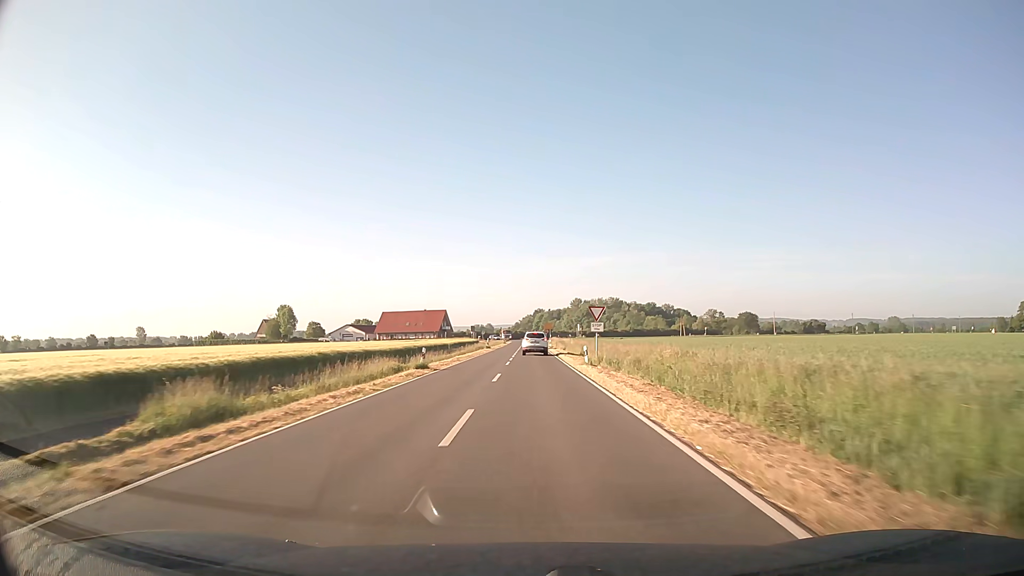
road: secondary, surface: asphalt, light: Day
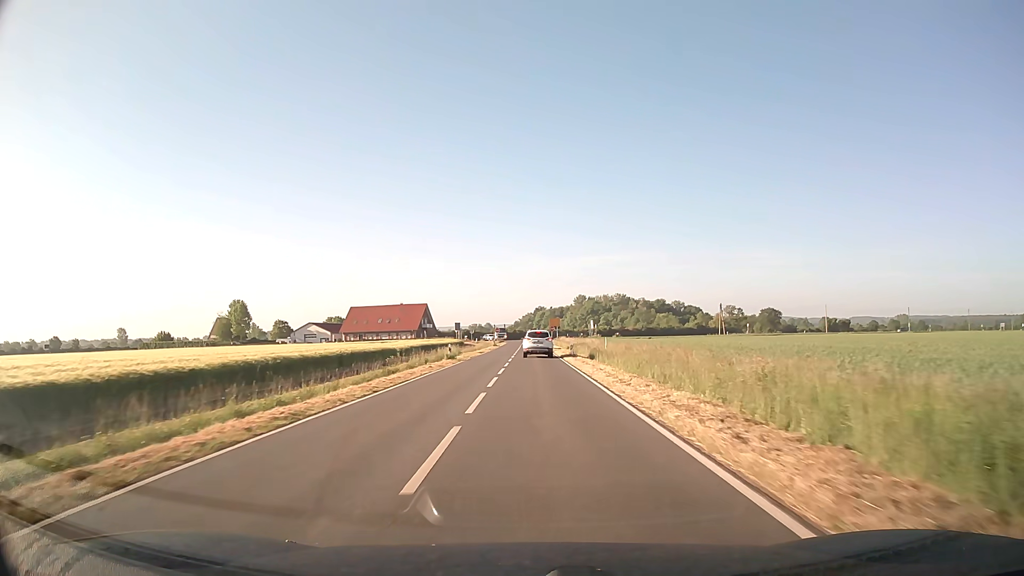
(0.0, +38.4) m; 0°
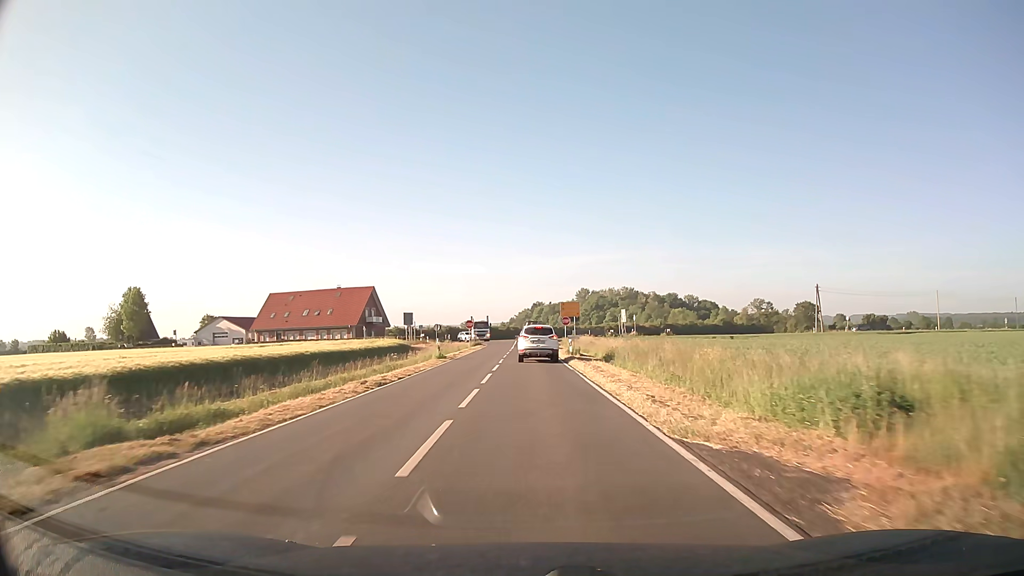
(+0.1, +53.3) m; 0°
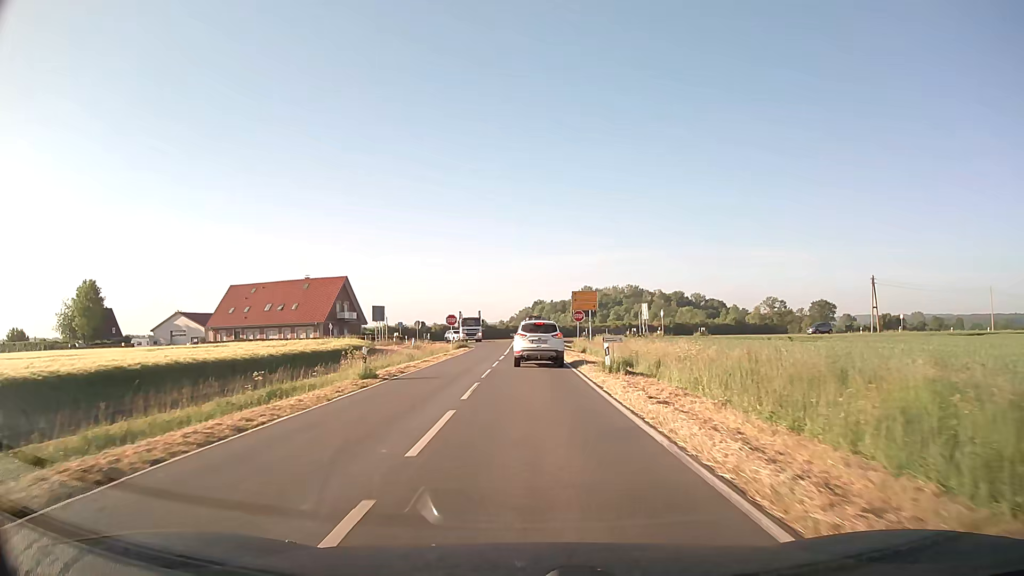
(0.0, +17.0) m; 0°
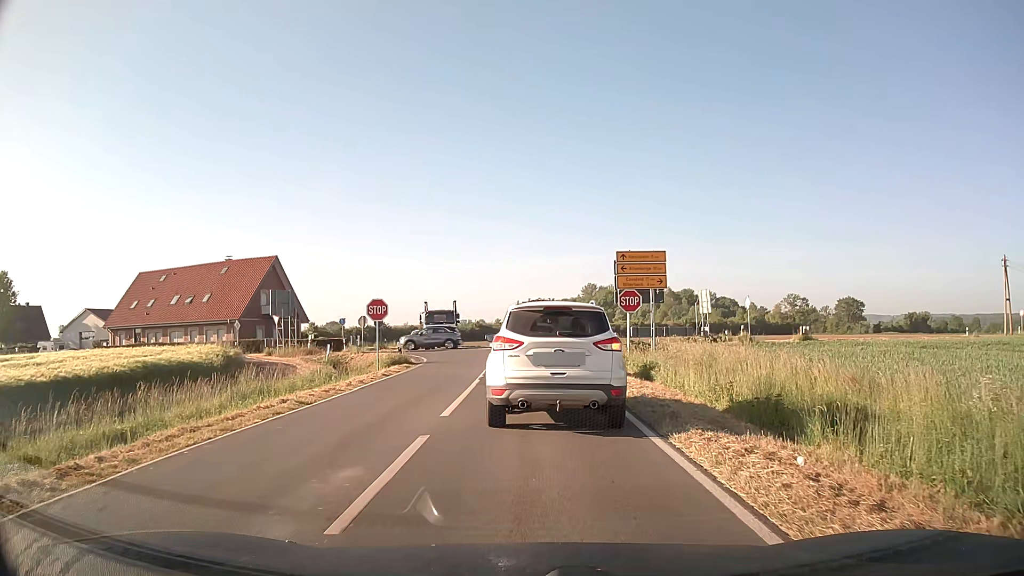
(-0.1, +26.0) m; 0°
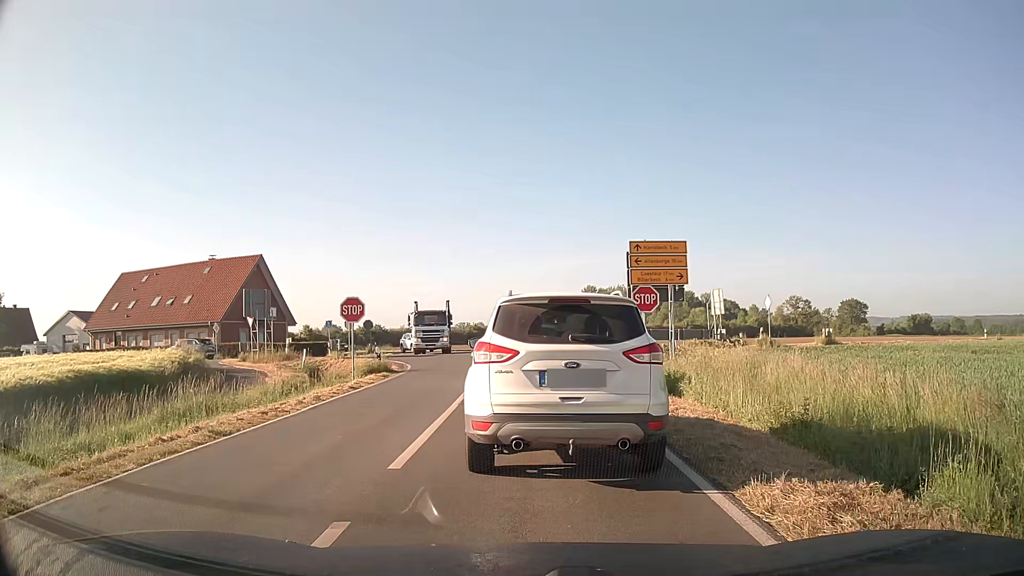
(0.0, +3.5) m; 0°
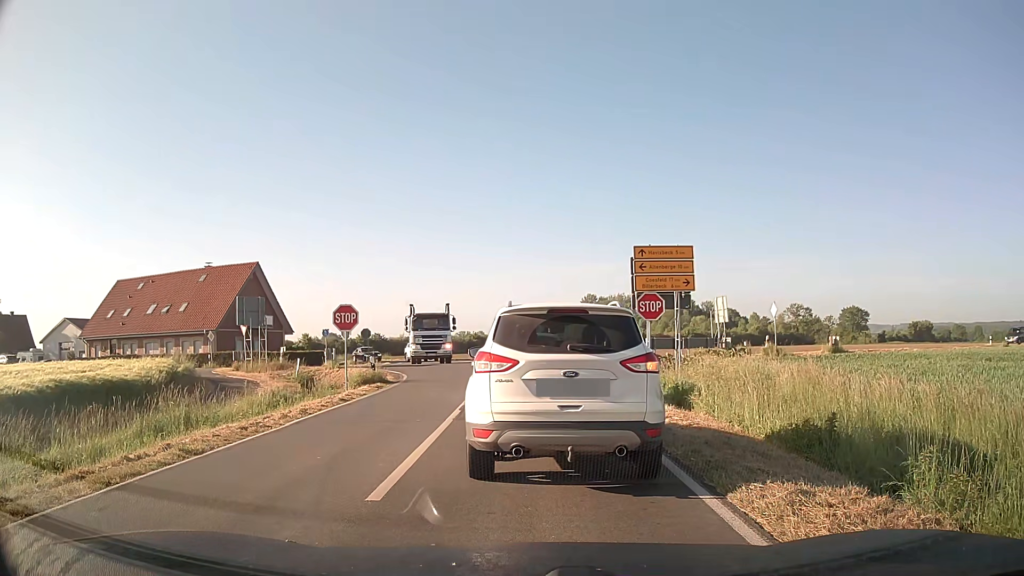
(0.0, +0.8) m; 0°
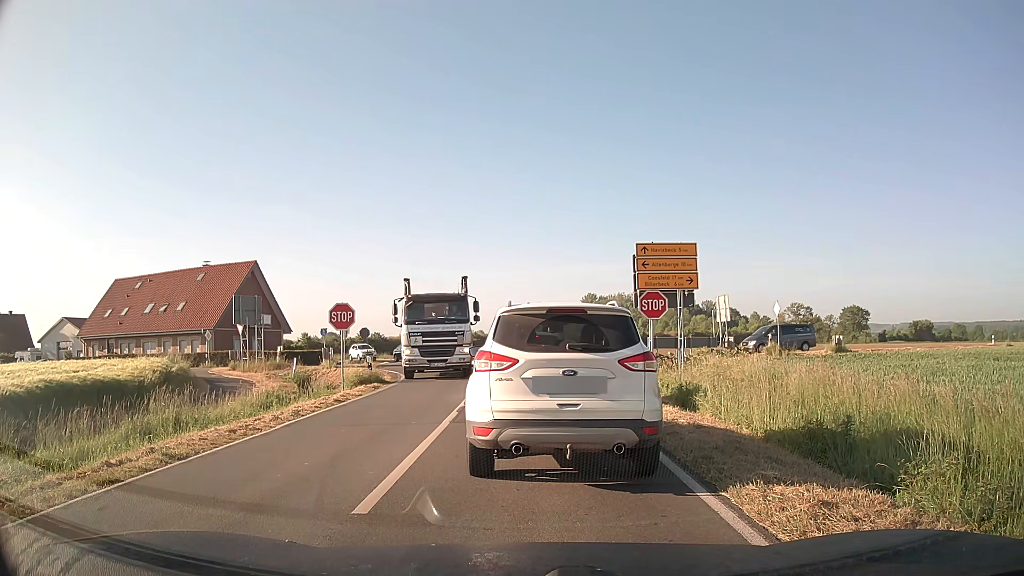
(0.0, +0.5) m; 0°
